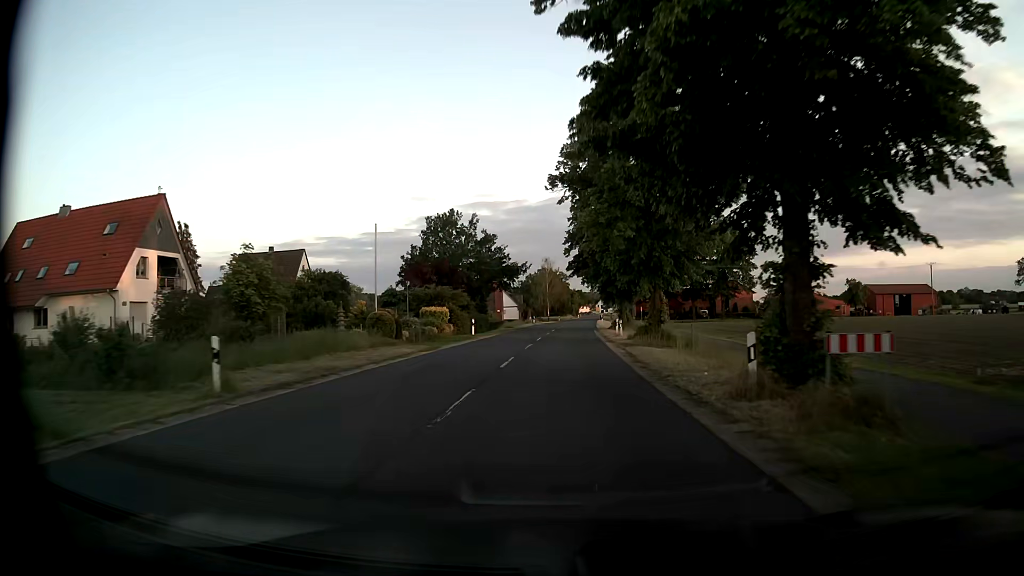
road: secondary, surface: asphalt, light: Day
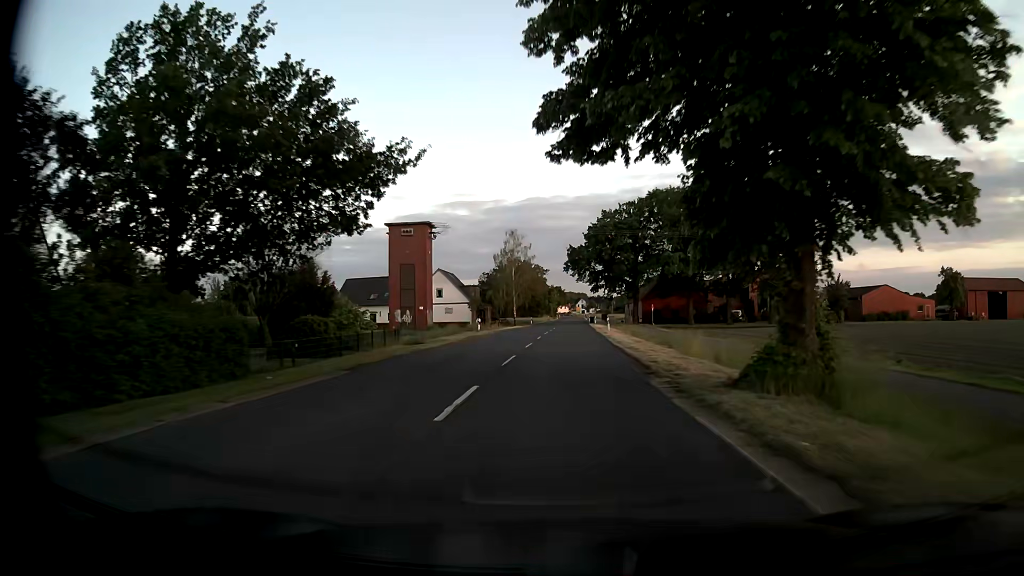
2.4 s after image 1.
(+0.7, +44.5) m; +2°
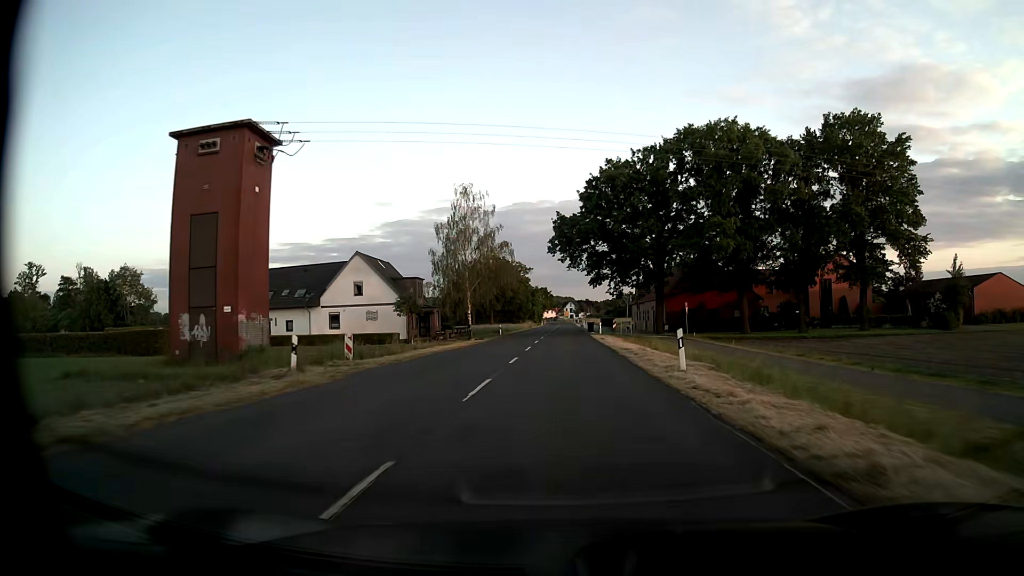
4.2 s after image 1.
(+0.5, +33.4) m; +1°
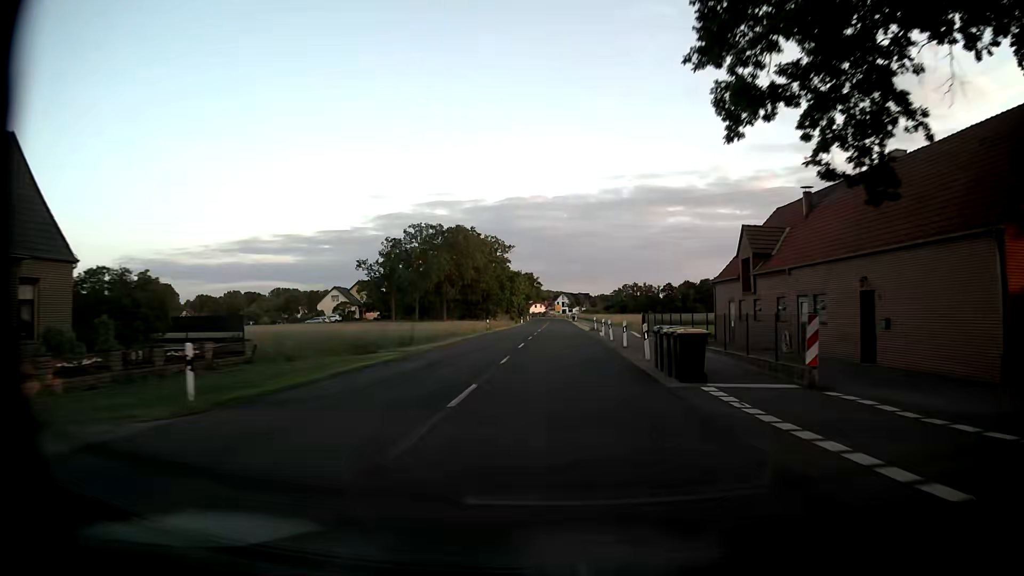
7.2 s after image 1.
(+0.3, +55.7) m; +1°
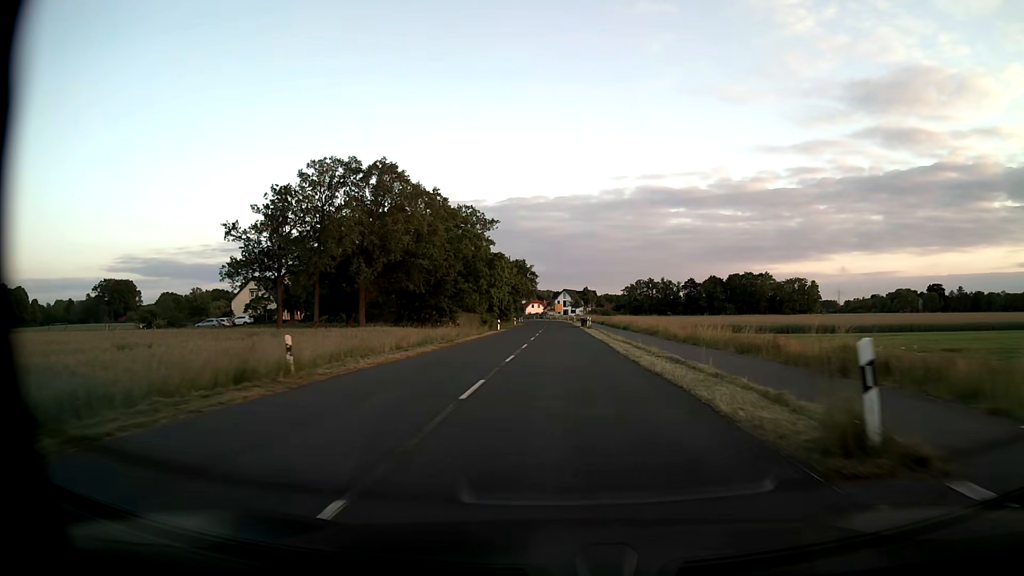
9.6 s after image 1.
(-0.2, +44.6) m; 0°
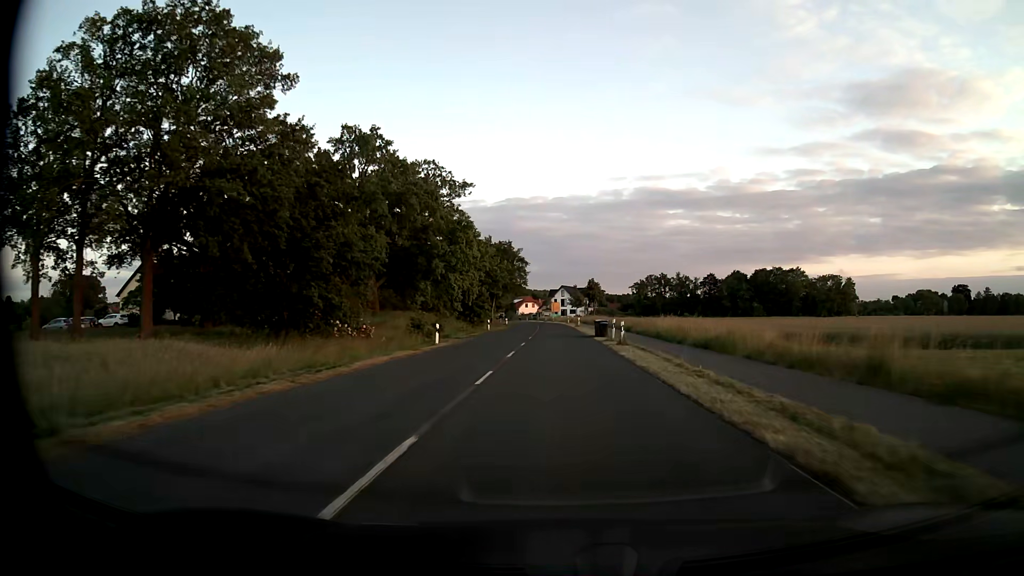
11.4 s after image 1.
(+0.1, +33.4) m; 0°
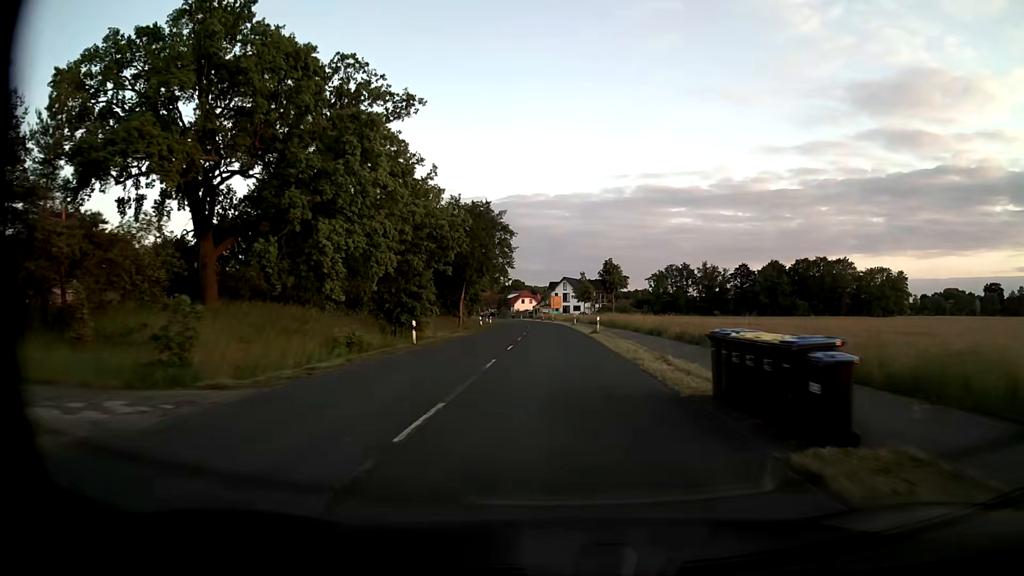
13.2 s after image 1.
(0.0, +33.4) m; 0°
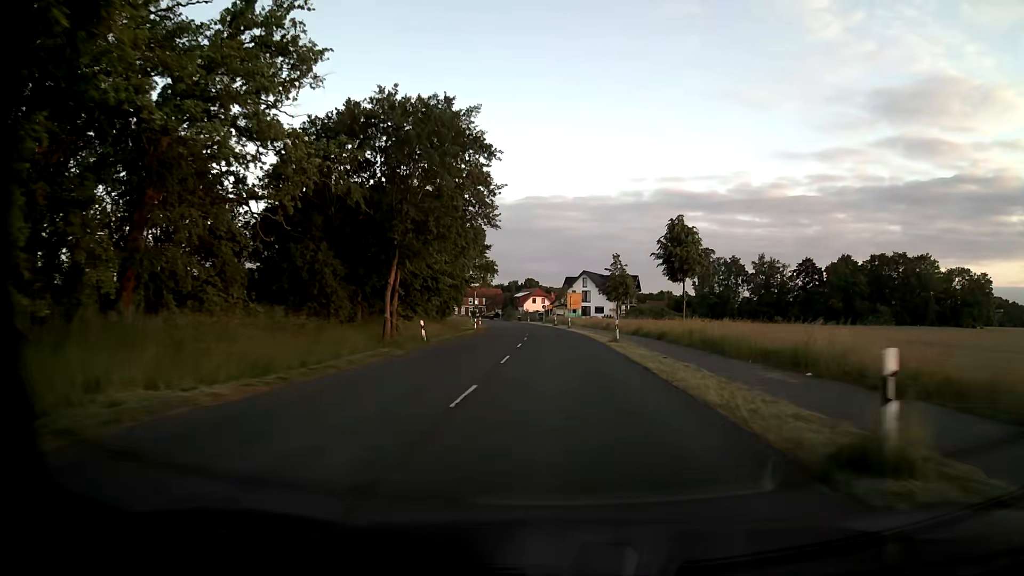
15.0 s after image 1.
(-0.3, +33.4) m; -1°
(0, +10) (0, +20) (0, +30) (0, +40) (-1, +50) (-1, +60) (-2, +70) (-3, +80) (-4, +90) (-5, +100) m
